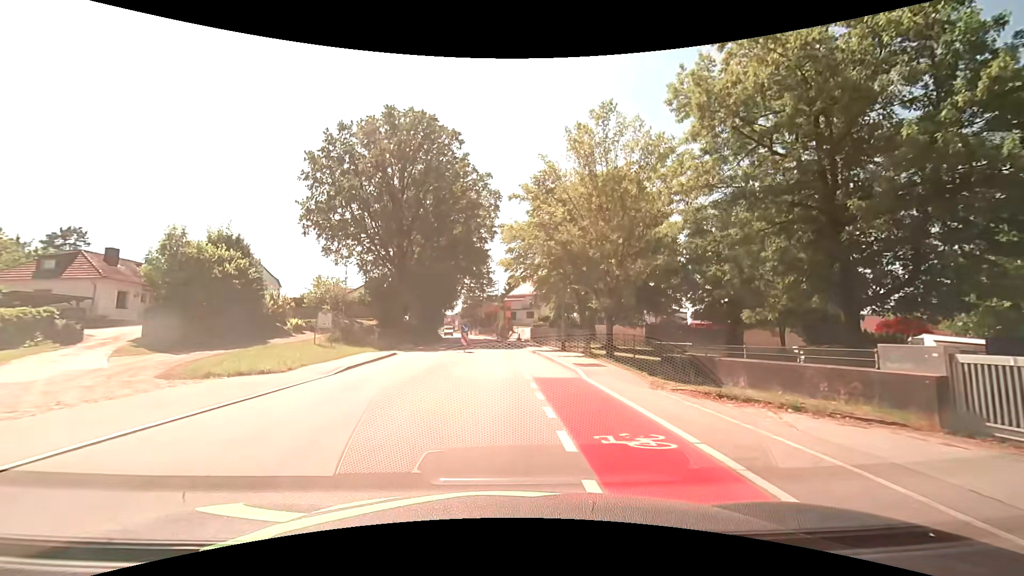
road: tertiary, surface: asphalt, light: Day
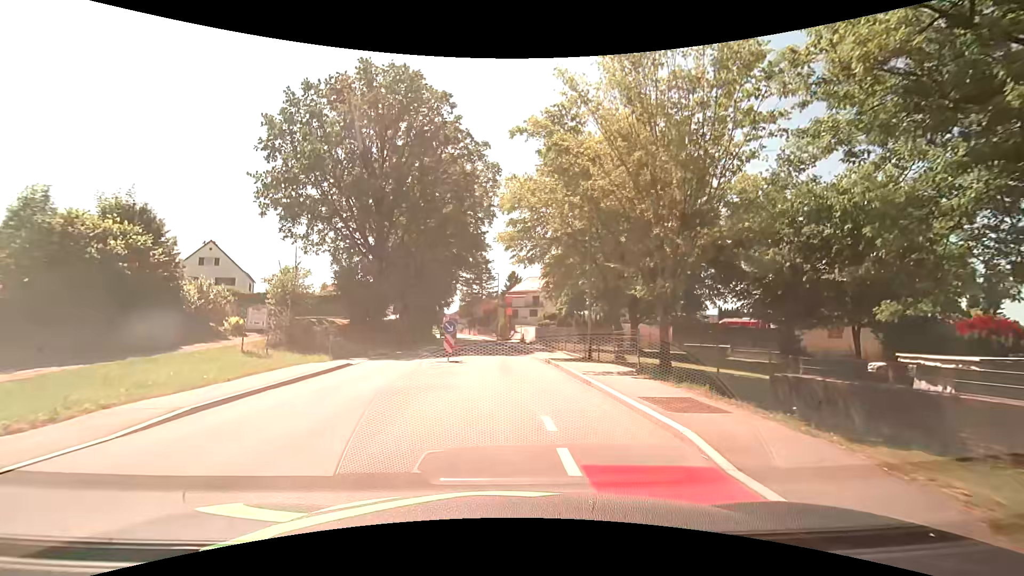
(0.0, +8.9) m; 0°
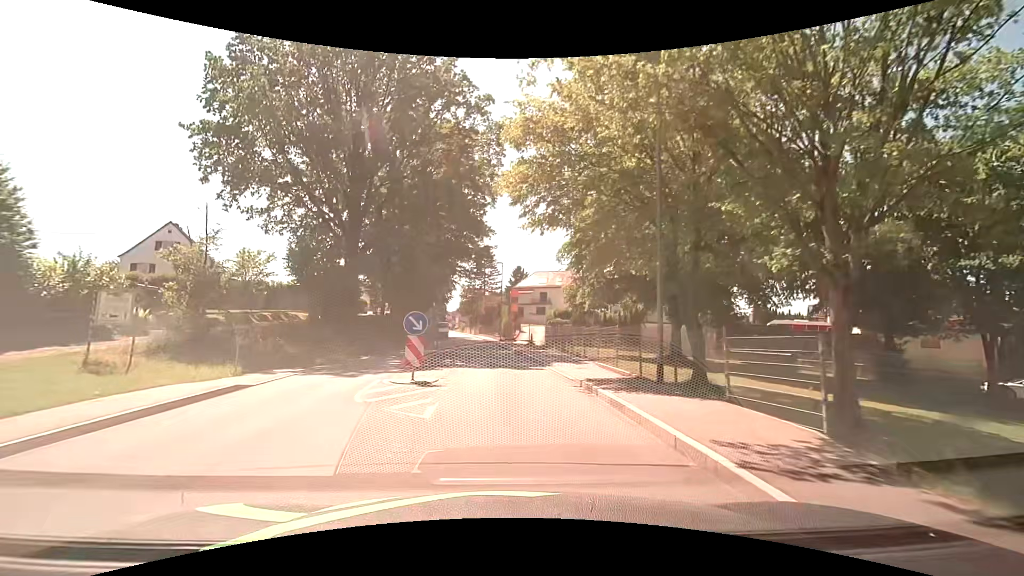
(-0.1, +8.9) m; -1°
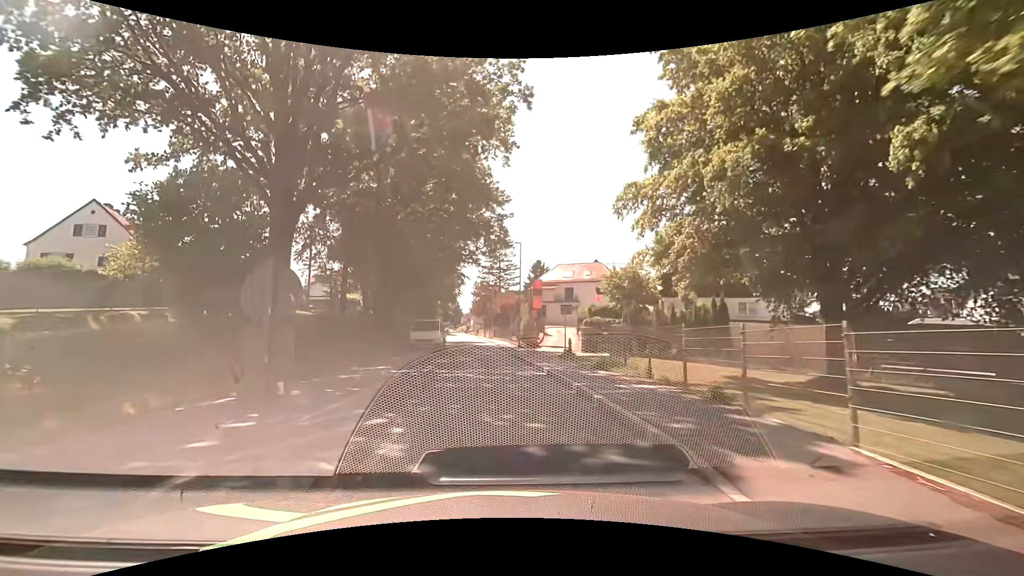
(-0.2, +13.4) m; -3°
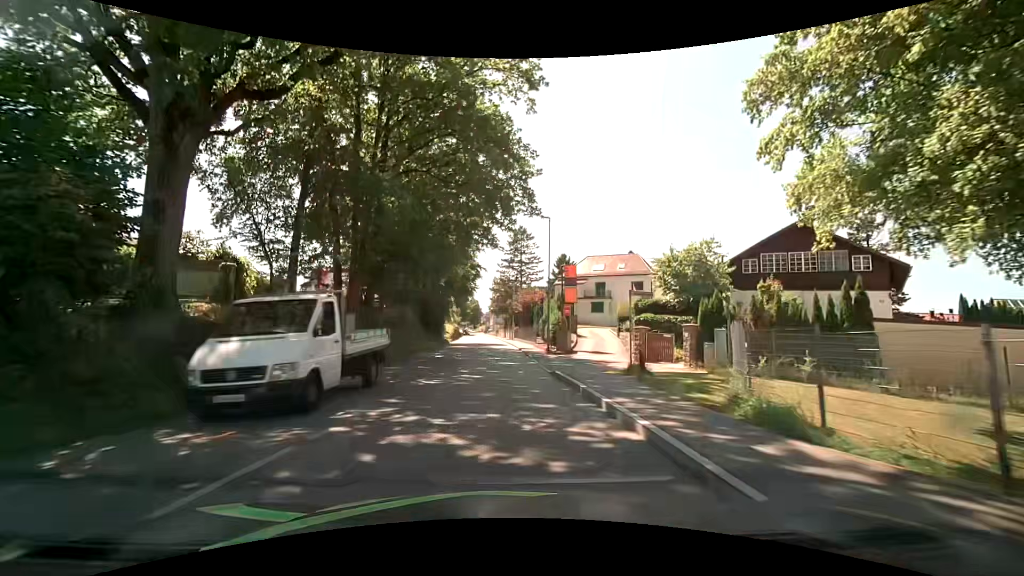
(-0.1, +8.9) m; -2°
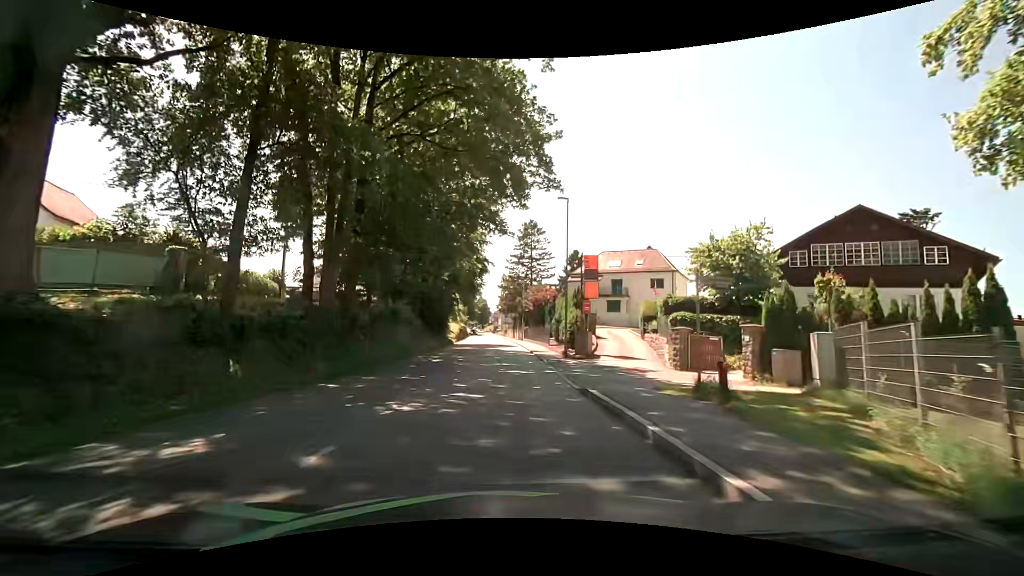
(0.0, +4.5) m; -1°
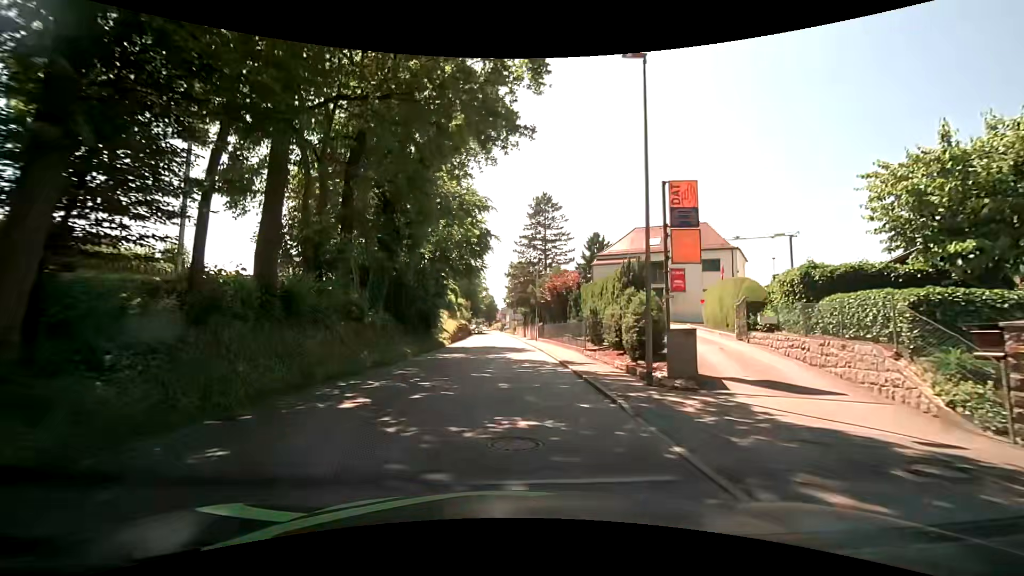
(0.0, +13.5) m; +1°
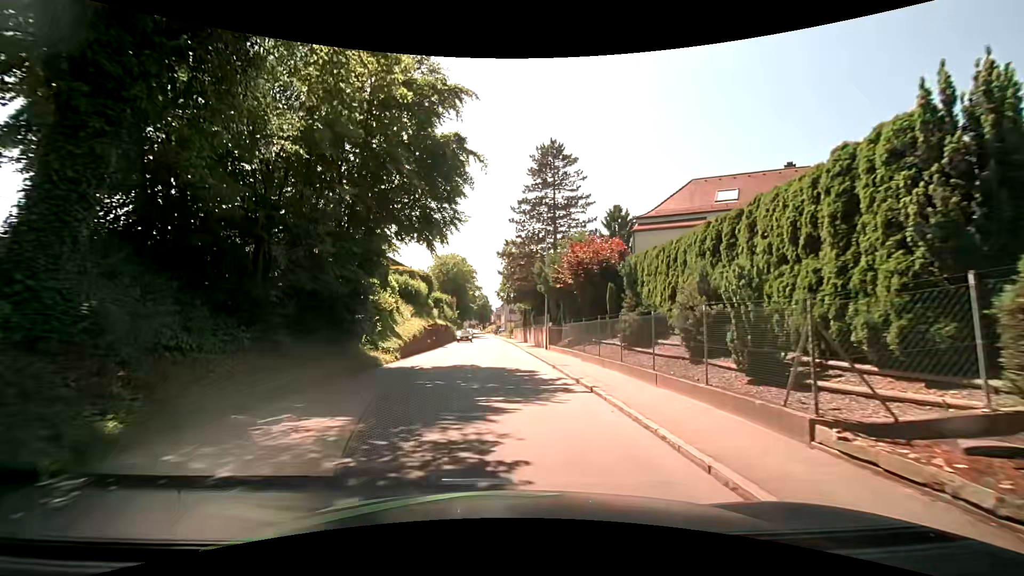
(-0.2, +18.1) m; 0°
(0, +10) (0, +20) (-1, +30) (-1, +40) (-1, +50) (-2, +60) (-3, +70) (-3, +80) (-4, +90) (-5, +100) m
